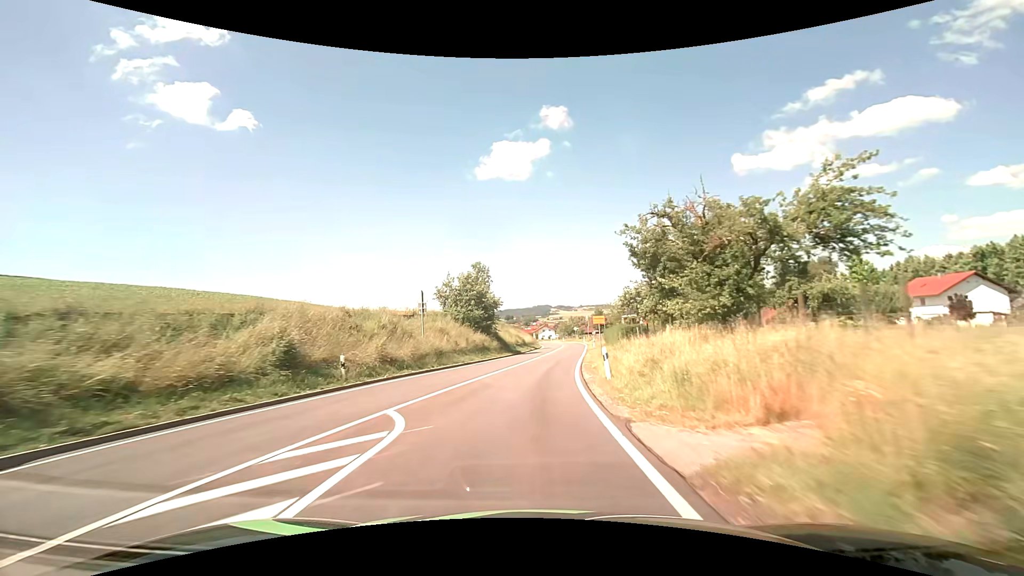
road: secondary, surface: asphalt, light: Day
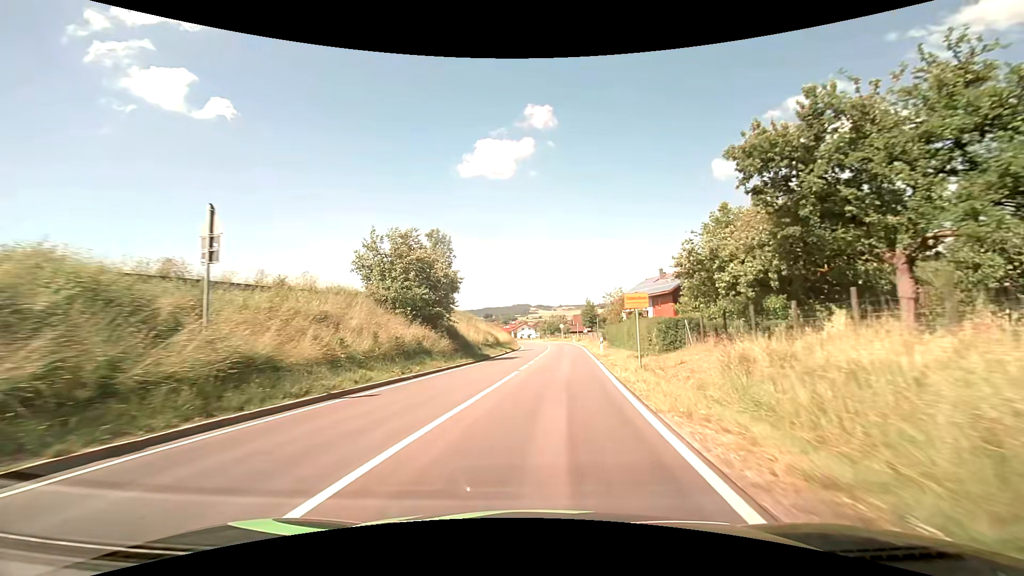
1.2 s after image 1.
(+0.2, +19.2) m; +2°
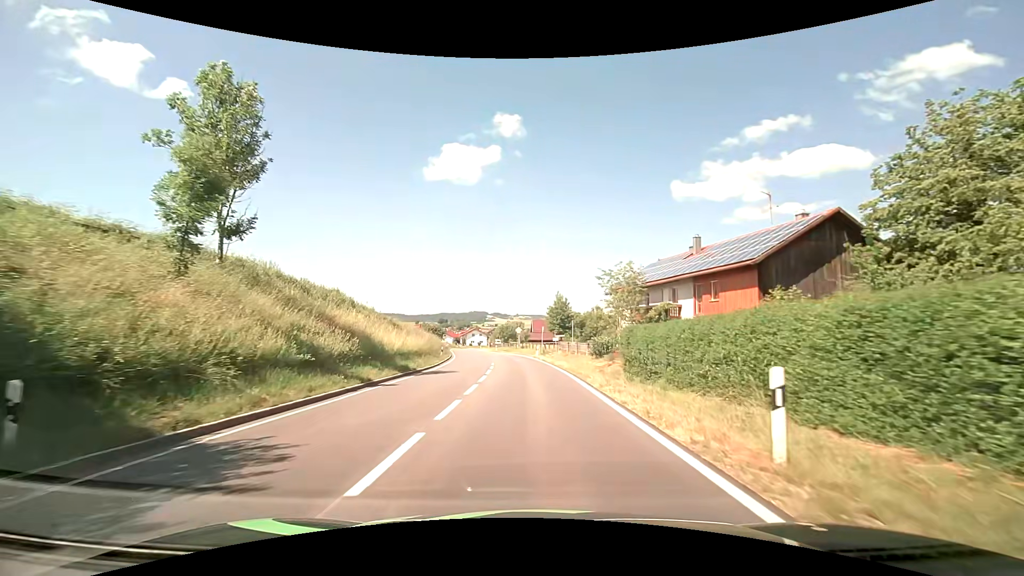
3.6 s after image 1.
(+1.7, +30.0) m; +5°
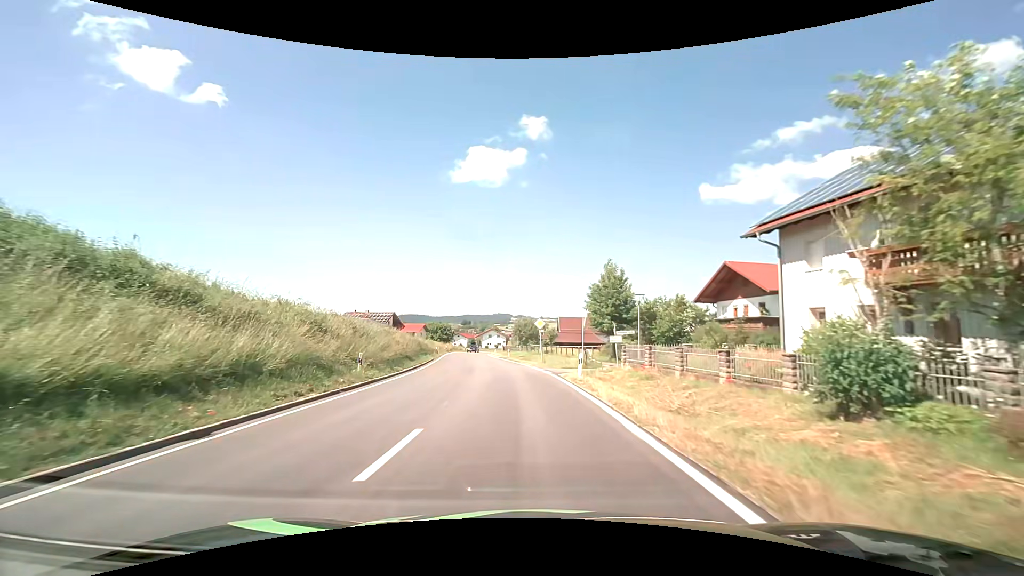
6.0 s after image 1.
(-0.3, +26.7) m; -2°
(0, +10) (-1, +20) (-2, +30) (-3, +40) (-4, +50) (-6, +60) (-7, +70) (-8, +80) (-9, +89) (-8, +99) m
